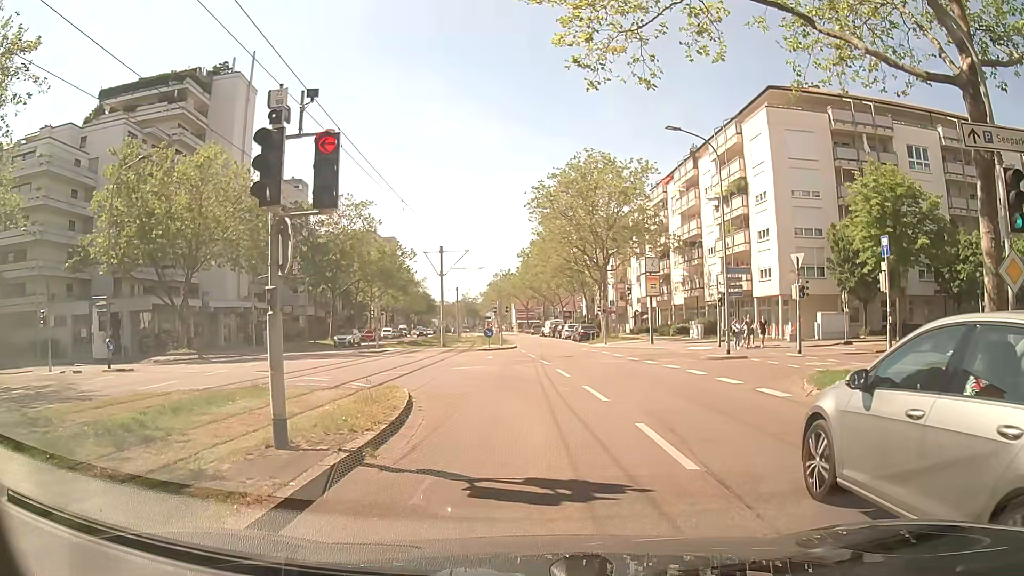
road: tertiary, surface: asphalt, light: Day
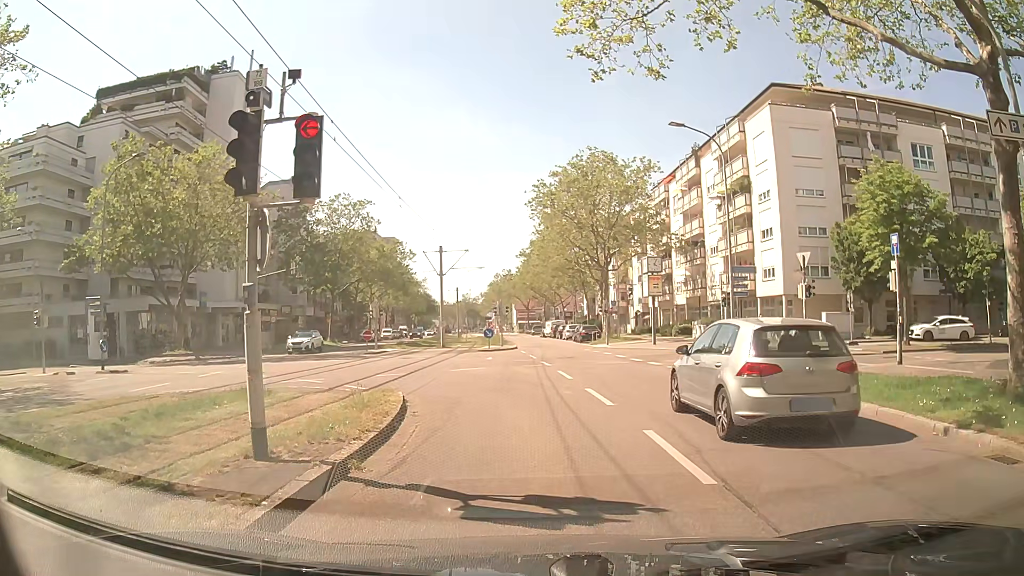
(0.0, +0.6) m; 0°
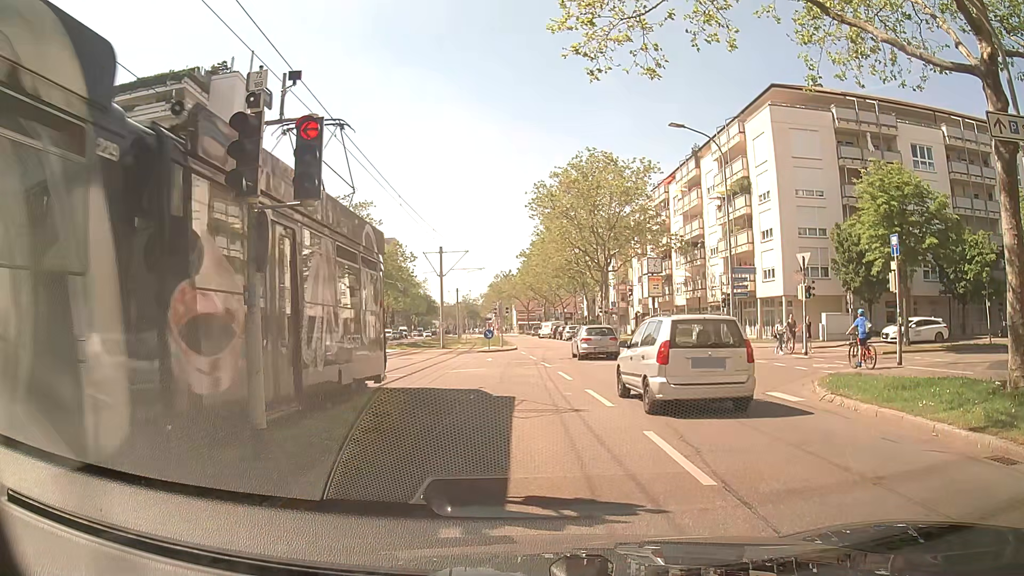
(0.0, +0.1) m; 0°
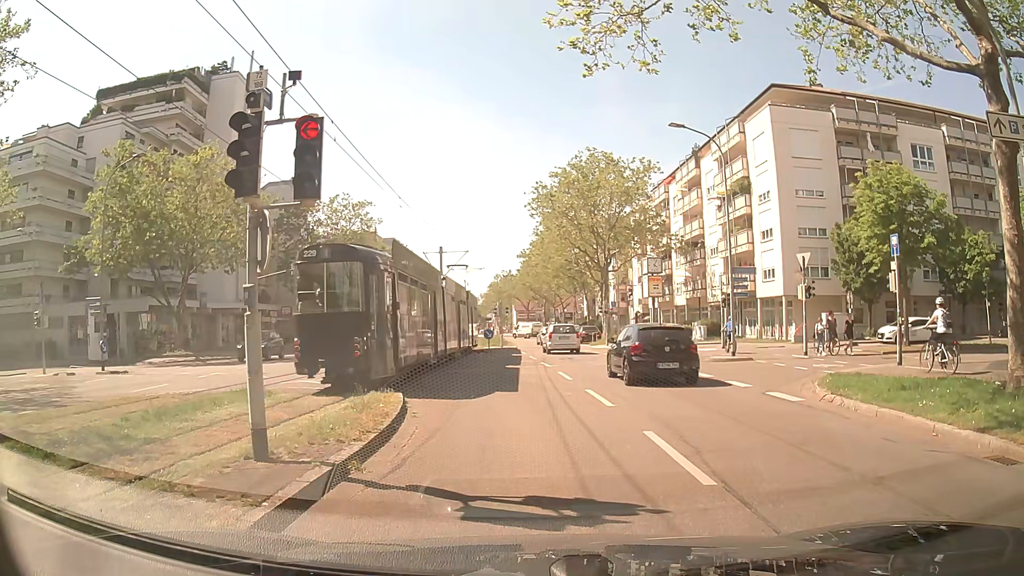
(0.0, 0.0) m; 0°
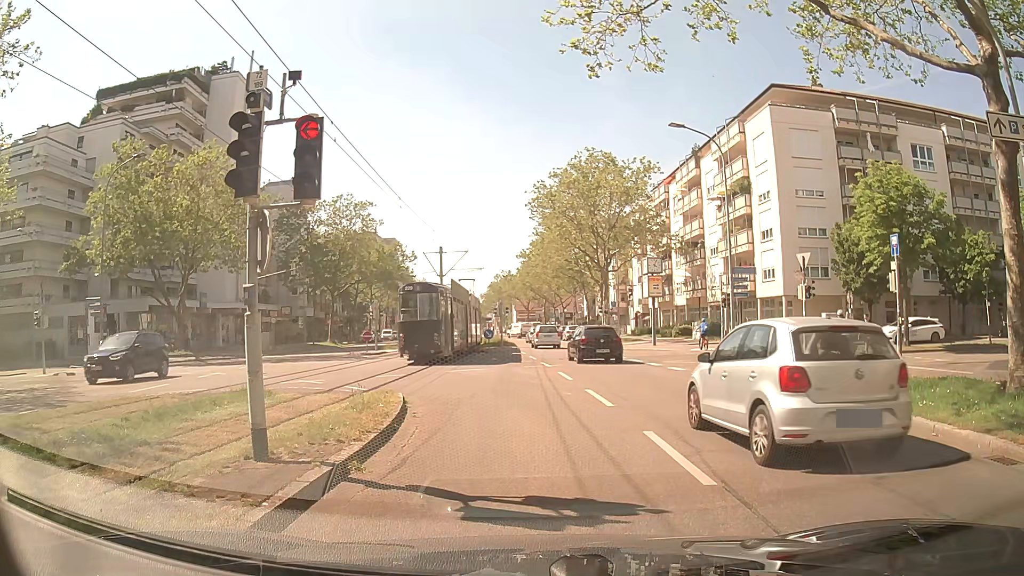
(0.0, 0.0) m; 0°
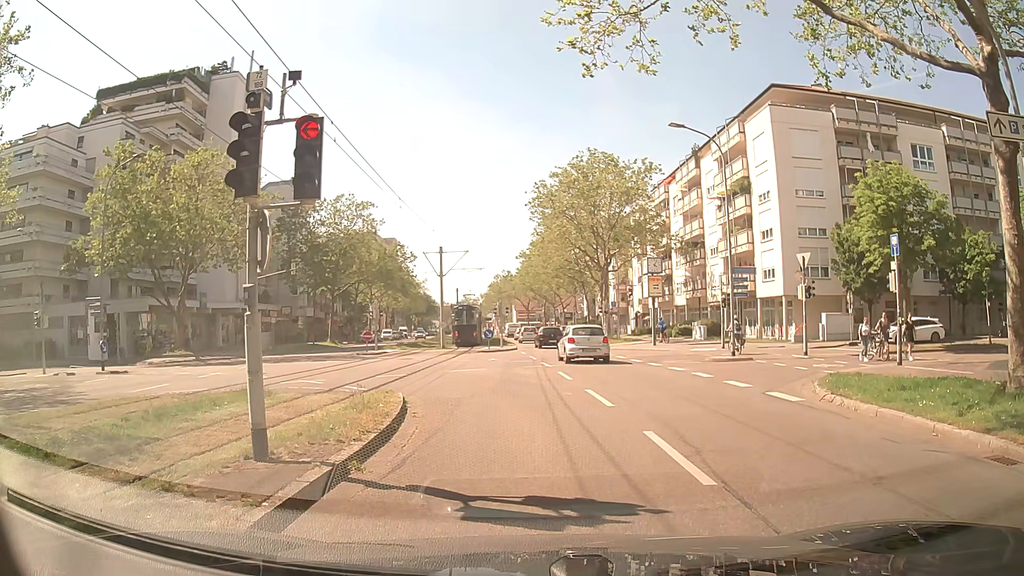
(0.0, 0.0) m; 0°
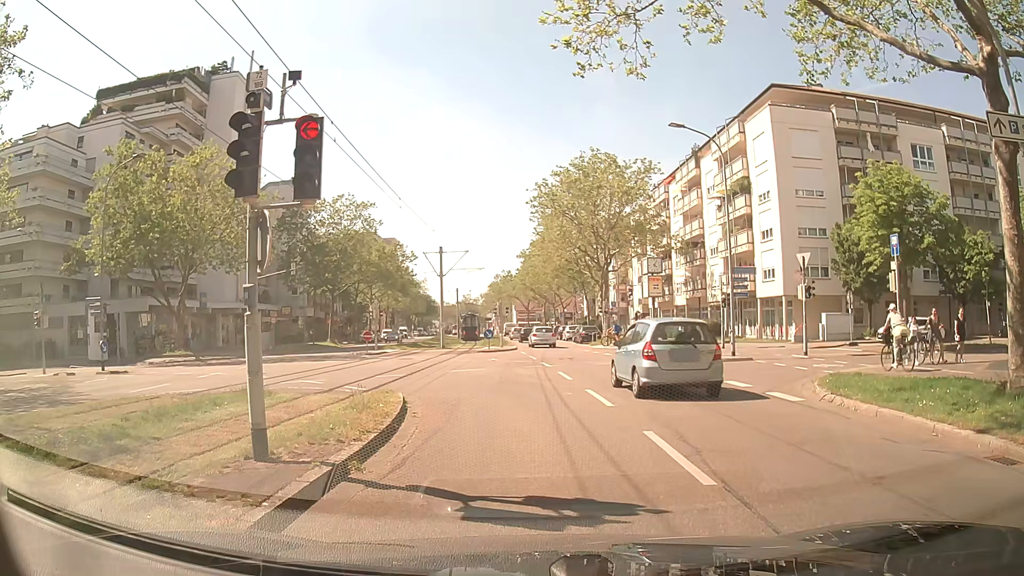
(0.0, 0.0) m; 0°
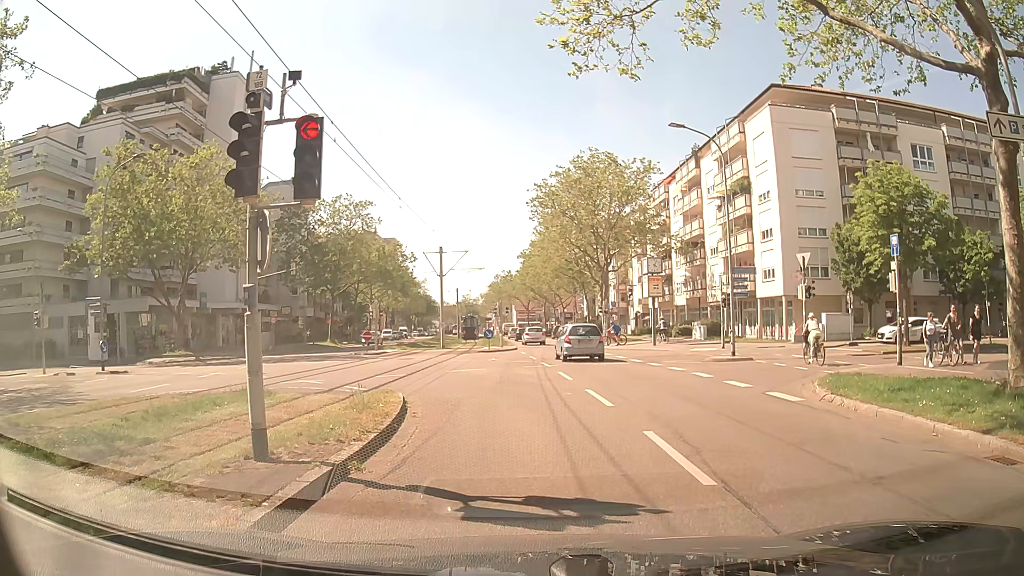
(0.0, 0.0) m; 0°
